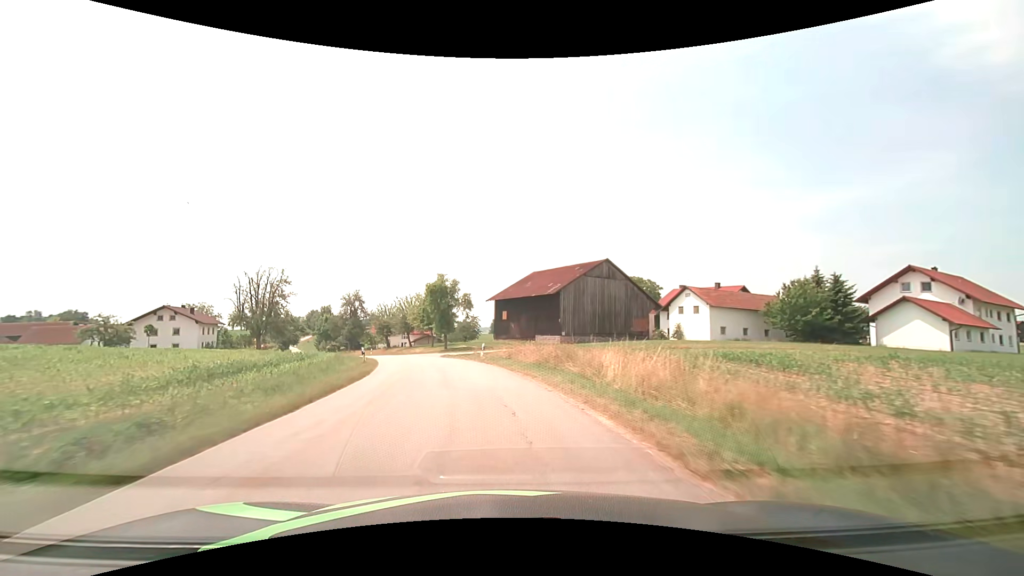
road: tertiary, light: Day
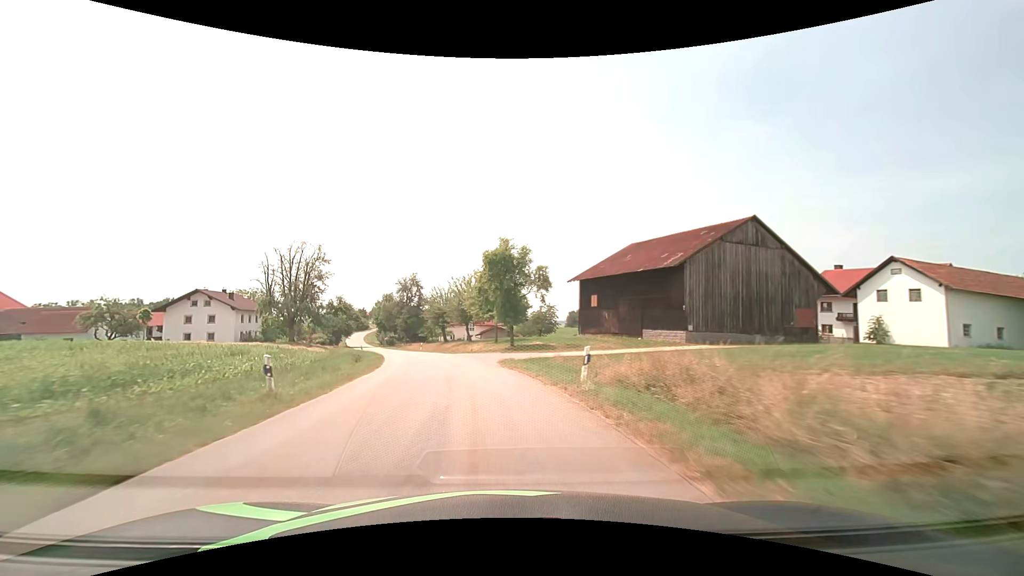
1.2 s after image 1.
(-1.4, +19.4) m; -8°
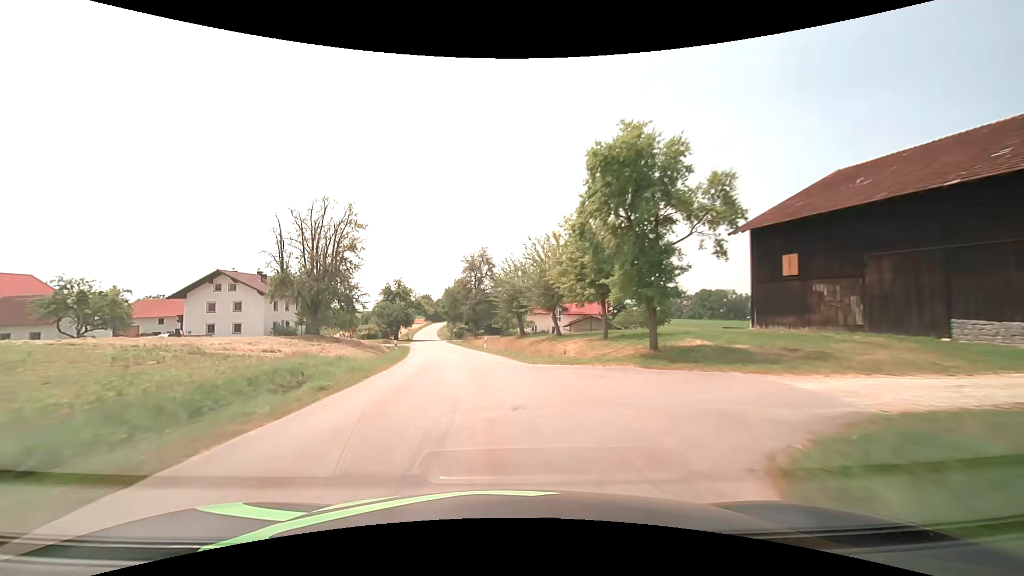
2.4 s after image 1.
(-1.9, +22.0) m; -9°
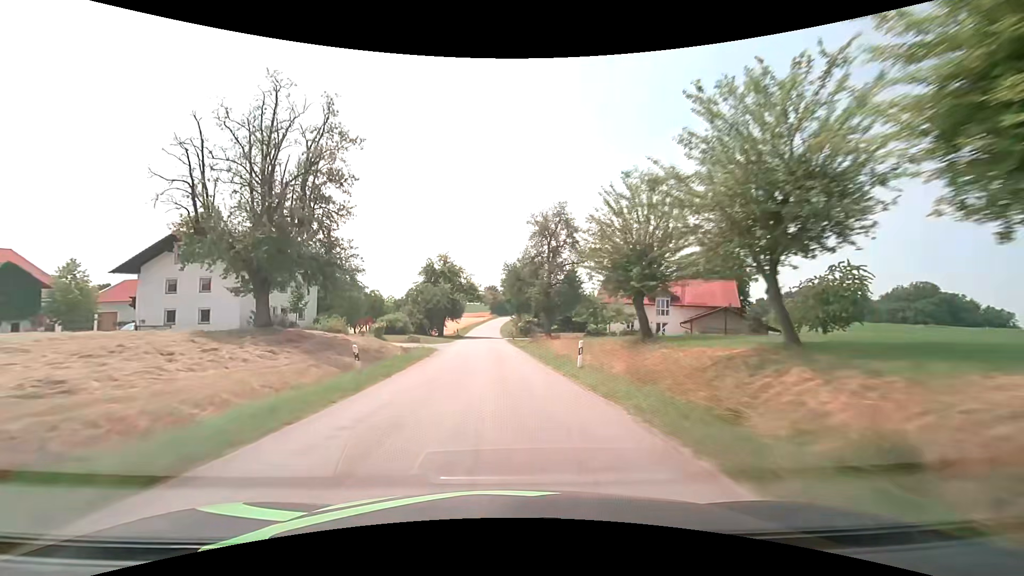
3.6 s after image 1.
(-1.9, +24.2) m; -8°
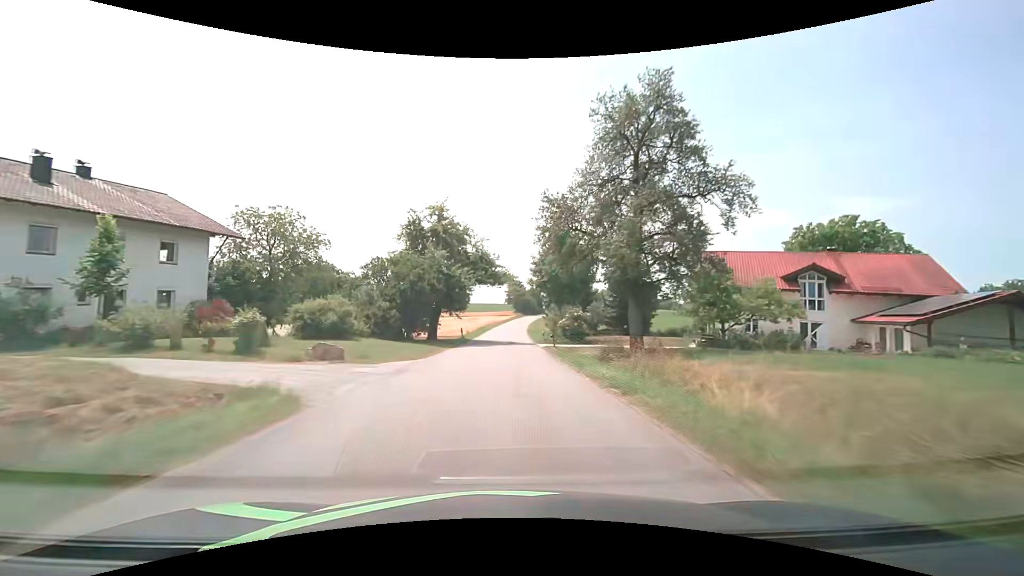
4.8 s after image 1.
(-1.0, +25.2) m; -3°
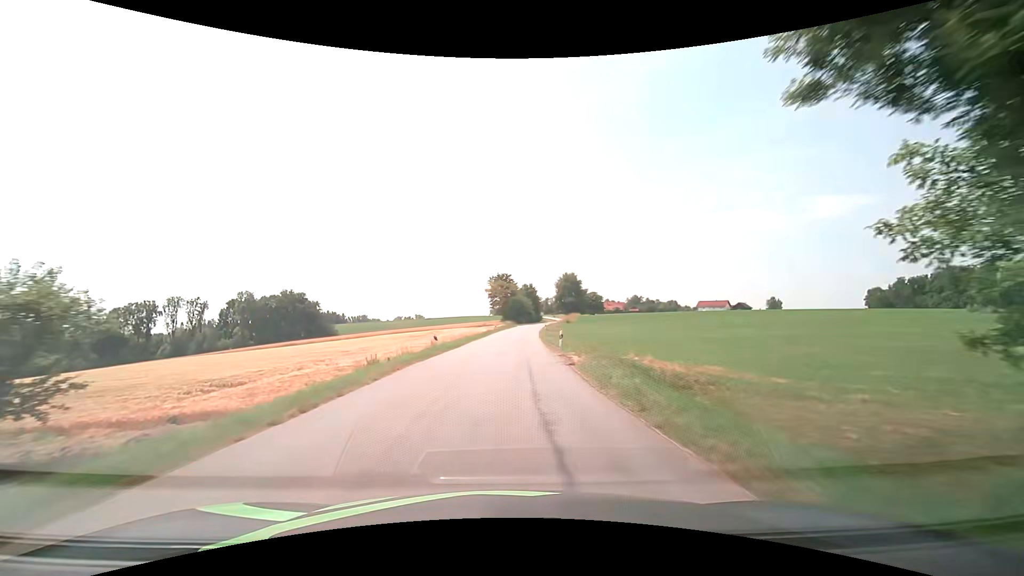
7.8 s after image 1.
(+0.8, +63.2) m; +1°
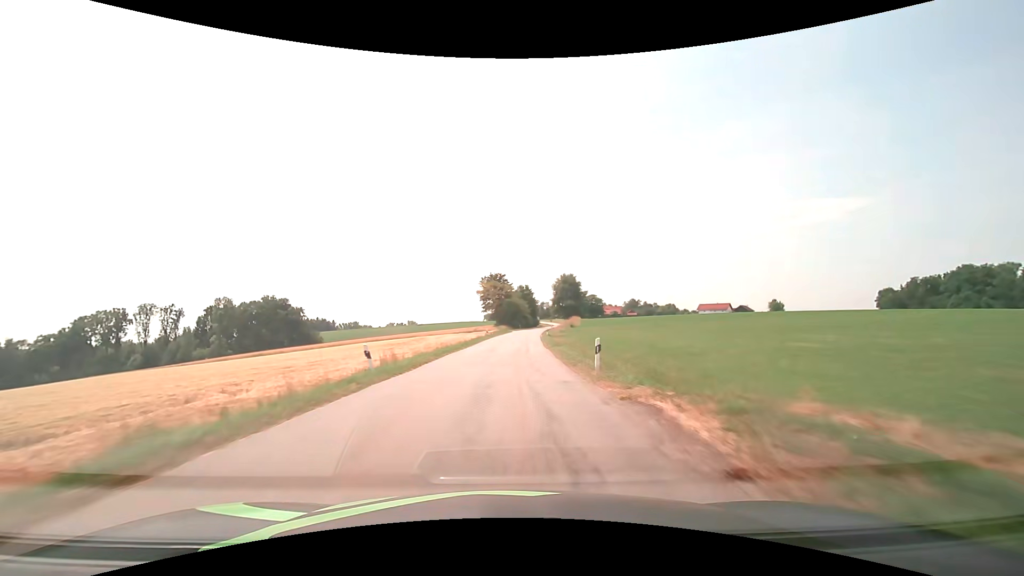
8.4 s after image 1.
(+0.2, +12.6) m; +1°
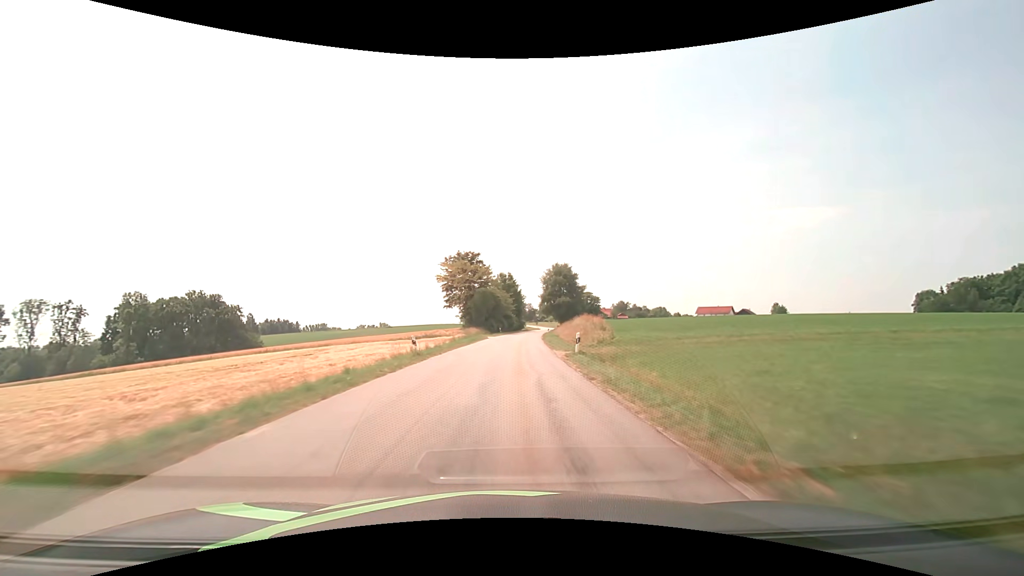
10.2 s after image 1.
(+0.5, +37.6) m; +2°
(0, +10) (0, +20) (+1, +30) (+1, +40) (+2, +50) (+2, +60) (+3, +70) (+4, +80) (+5, +90) (+6, +100) m
